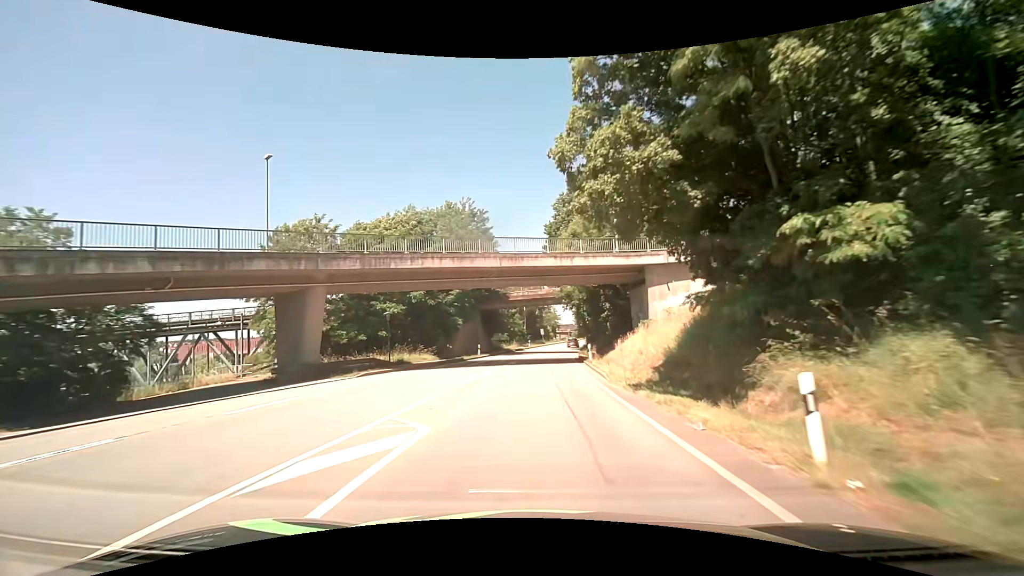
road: primary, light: Day
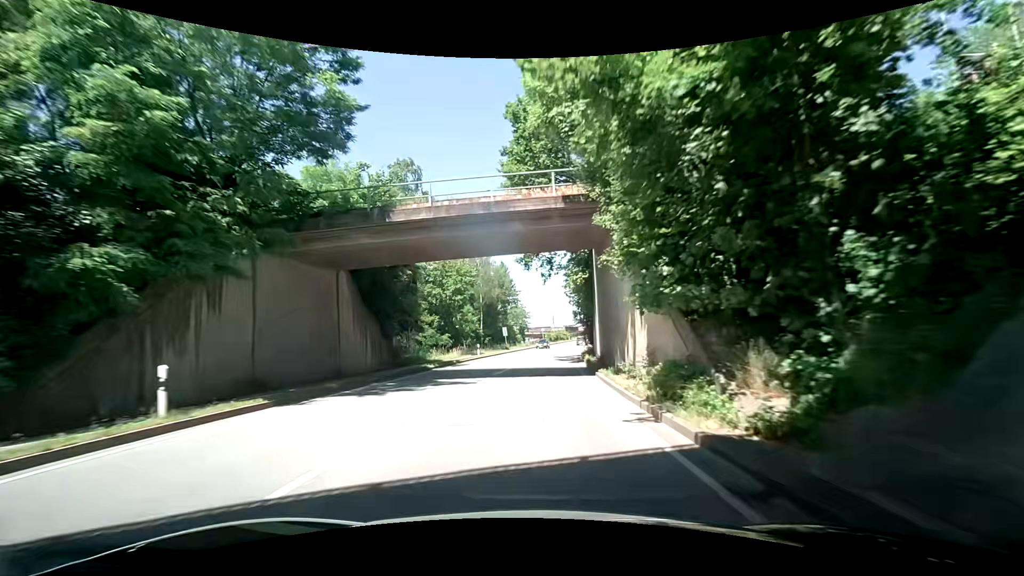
(+1.5, +37.2) m; +4°
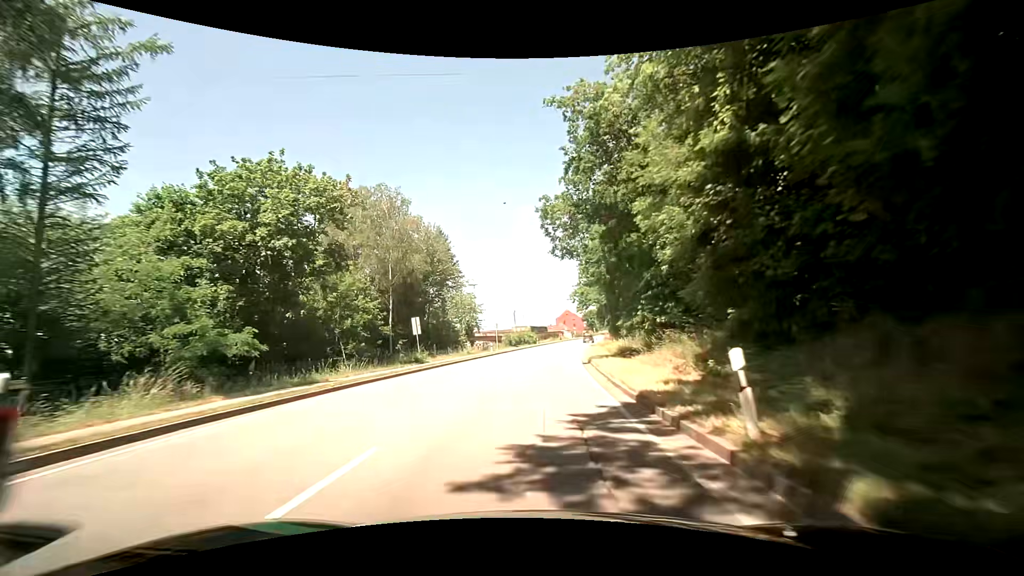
(+1.2, +38.1) m; +5°
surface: asphalt
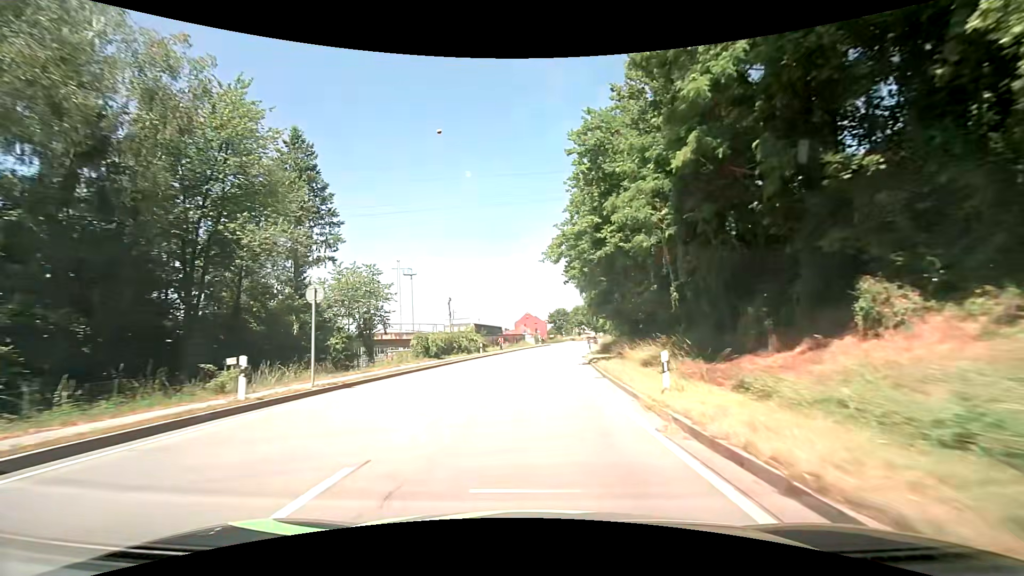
(+1.3, +36.9) m; +4°
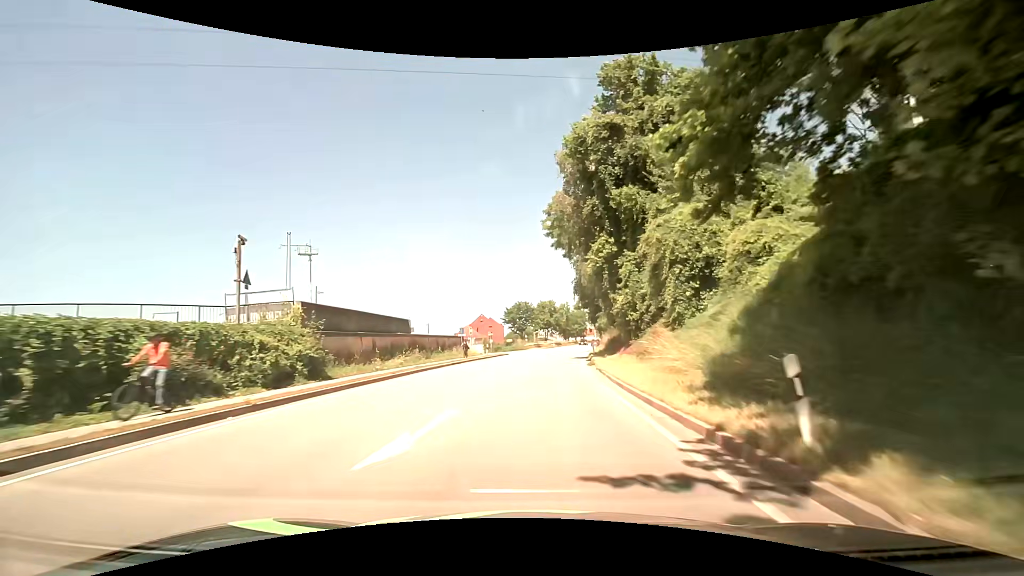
(+1.5, +37.8) m; +5°
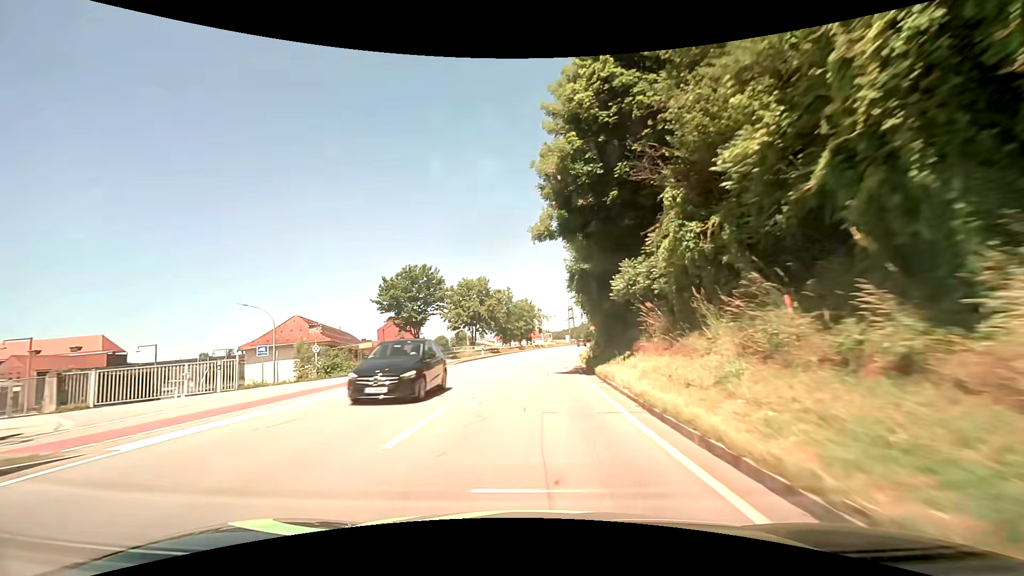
(+2.9, +47.3) m; +7°
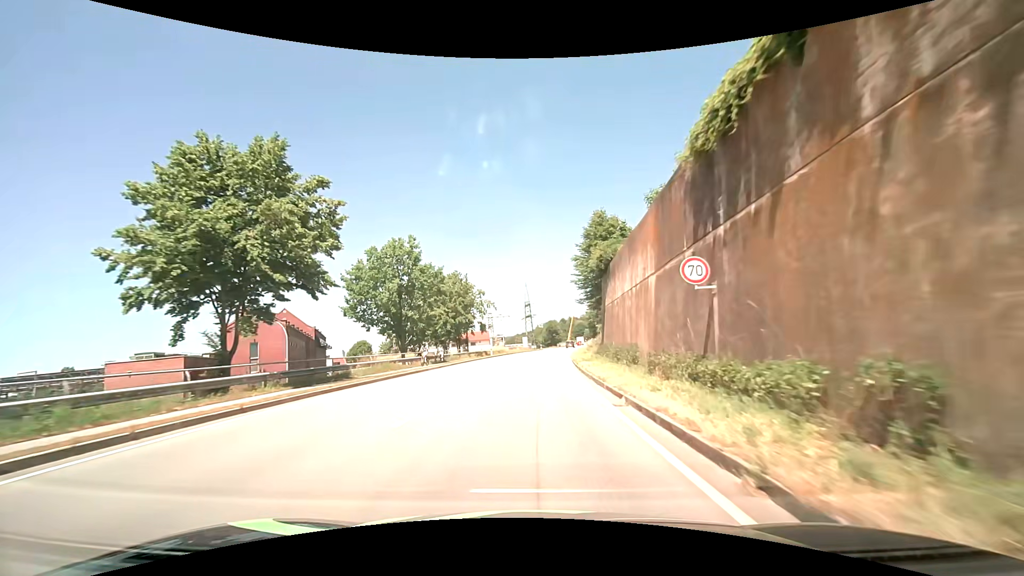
(+1.9, +47.4) m; +5°
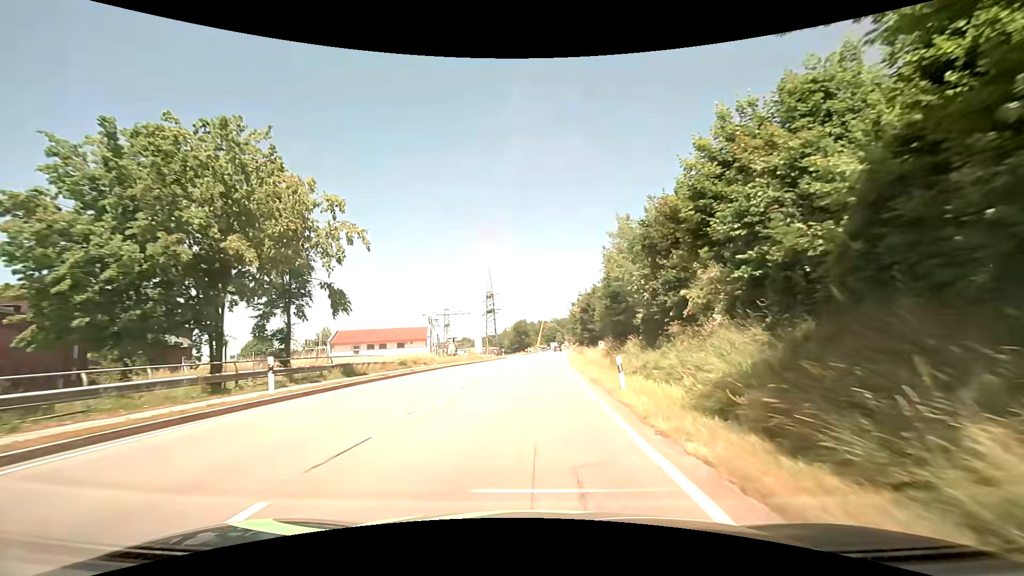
(+1.5, +44.6) m; +4°
(0, +10) (0, +20) (+1, +30) (+1, +40) (+1, +50) (+2, +60) (+2, +70) (+3, +80) (+4, +90) (+4, +100) m
